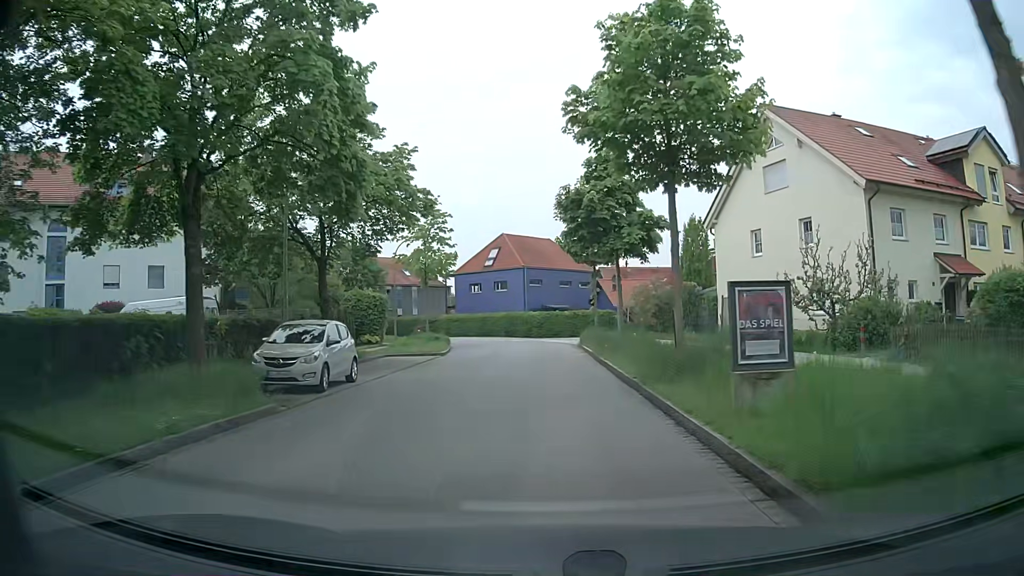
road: residential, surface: asphalt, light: Day
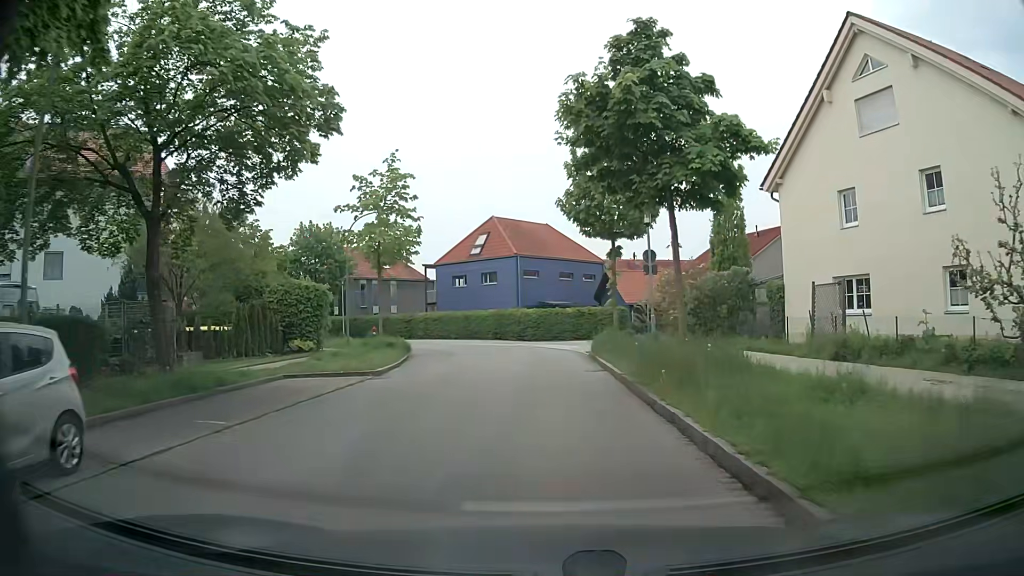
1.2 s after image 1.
(0.0, +10.6) m; 0°
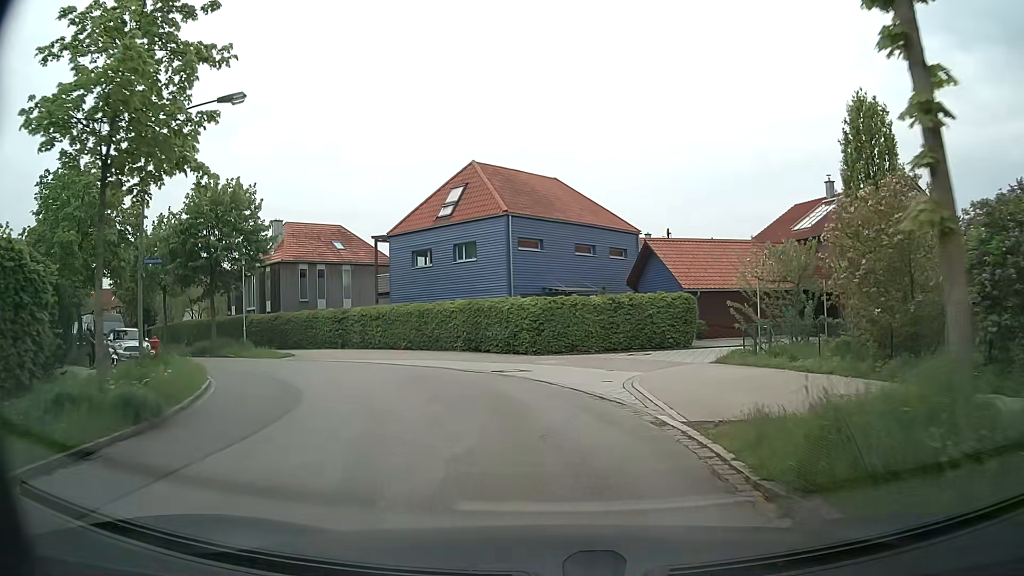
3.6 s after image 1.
(-0.2, +19.5) m; 0°
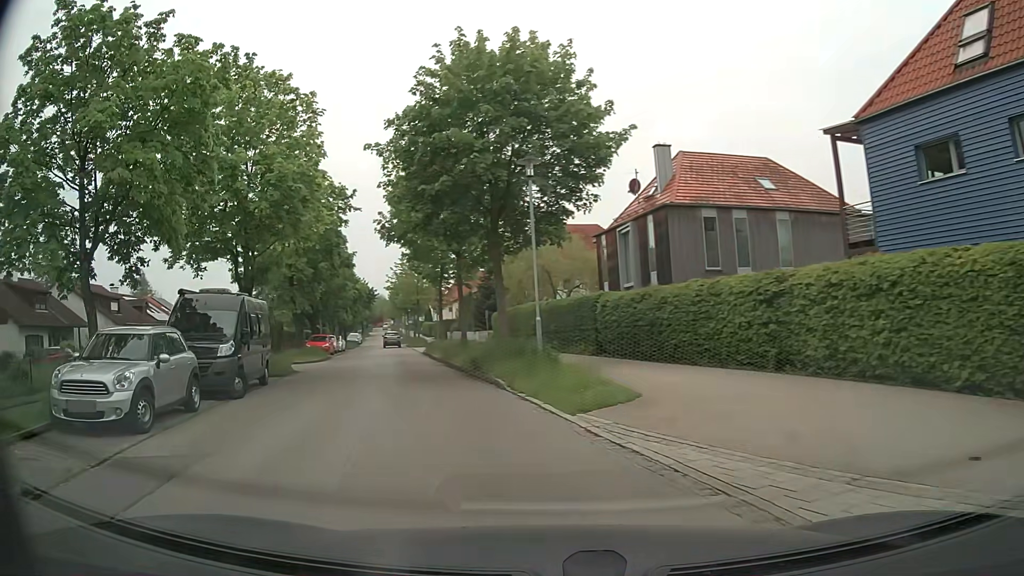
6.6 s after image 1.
(-5.6, +20.3) m; -39°
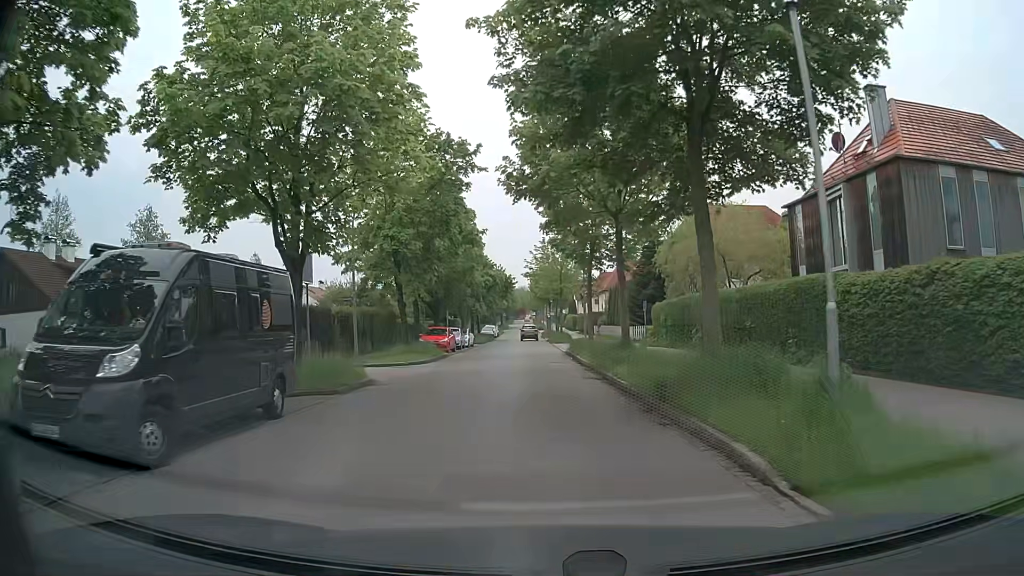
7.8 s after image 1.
(-1.3, +8.8) m; -12°
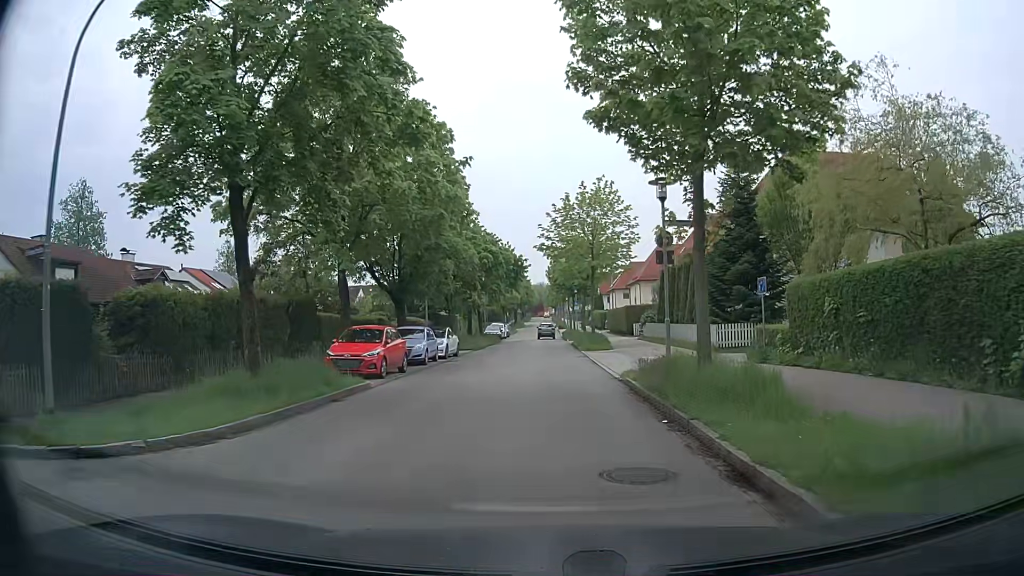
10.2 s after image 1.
(-0.3, +19.2) m; -2°
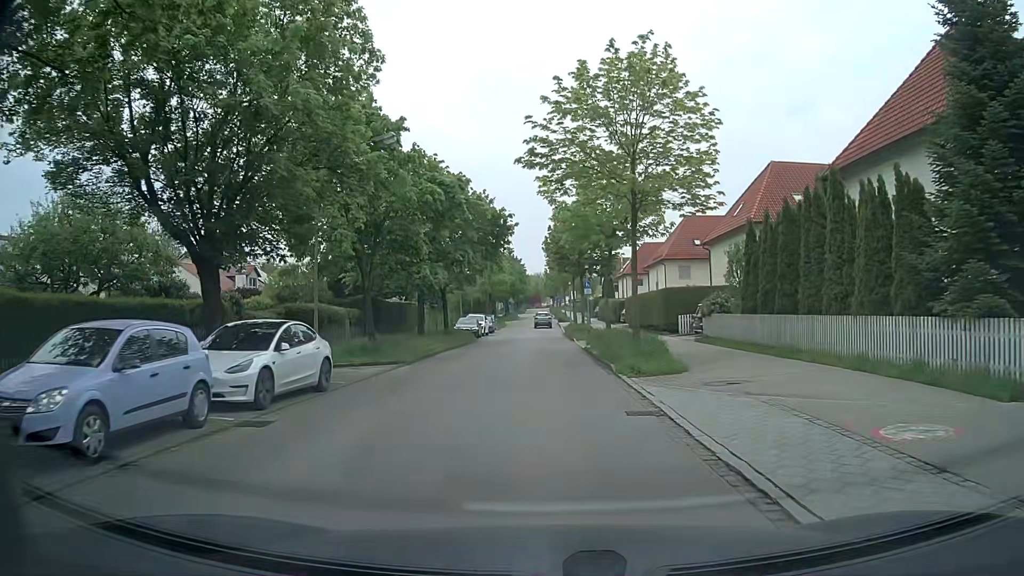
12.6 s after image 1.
(+0.2, +20.0) m; 0°
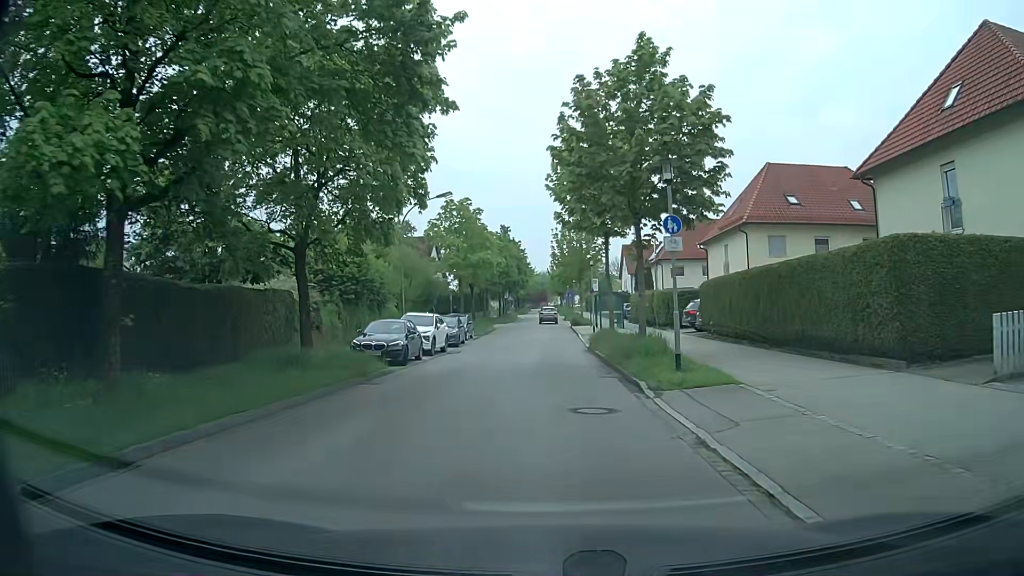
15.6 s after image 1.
(+0.1, +25.9) m; 0°
(0, +10) (0, +20) (0, +30) (0, +40) (0, +50) (0, +60) (+1, +70) (+1, +80) (+1, +90) (+1, +100) m
